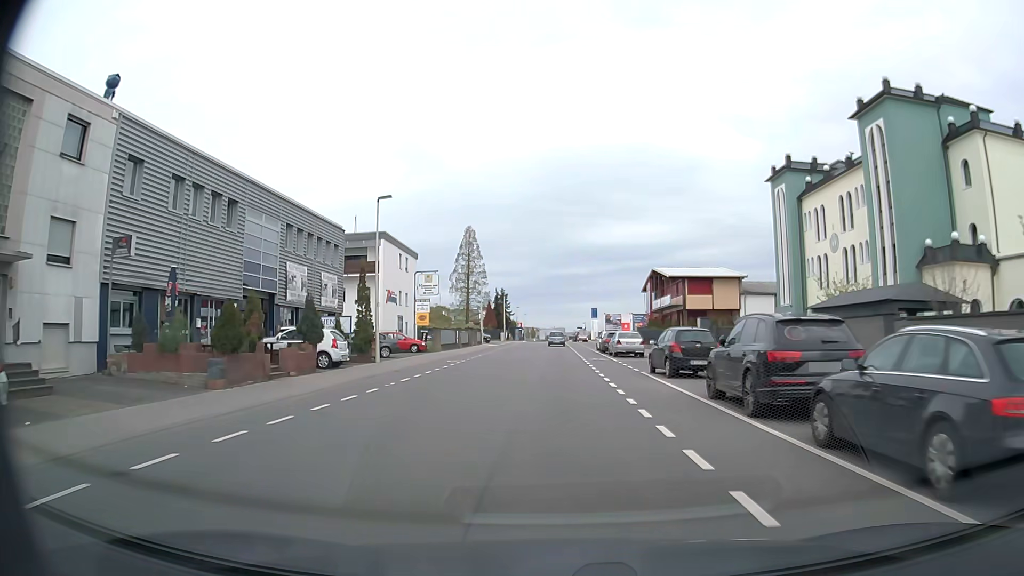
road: tertiary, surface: asphalt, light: Day
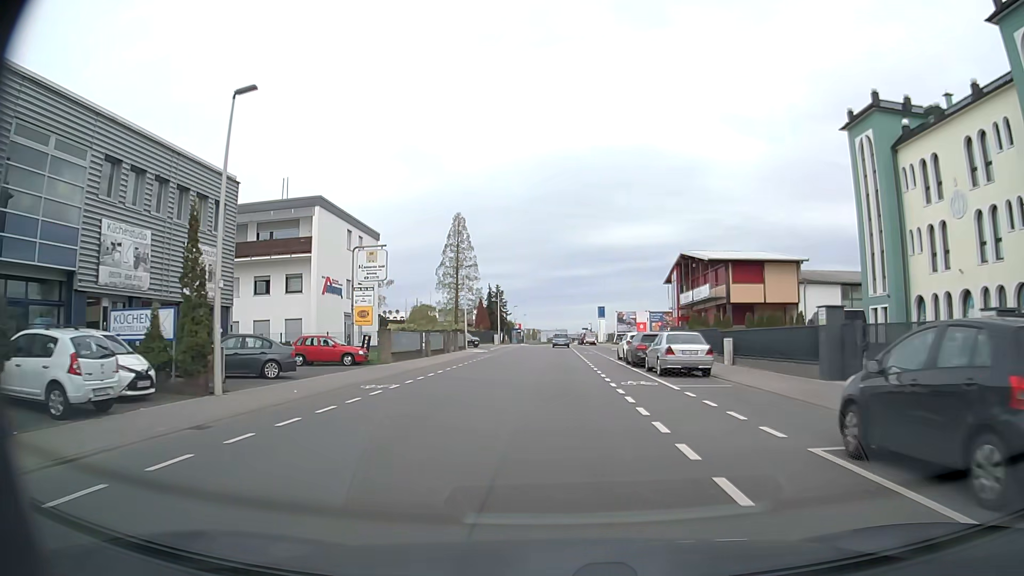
(0.0, +15.6) m; 0°
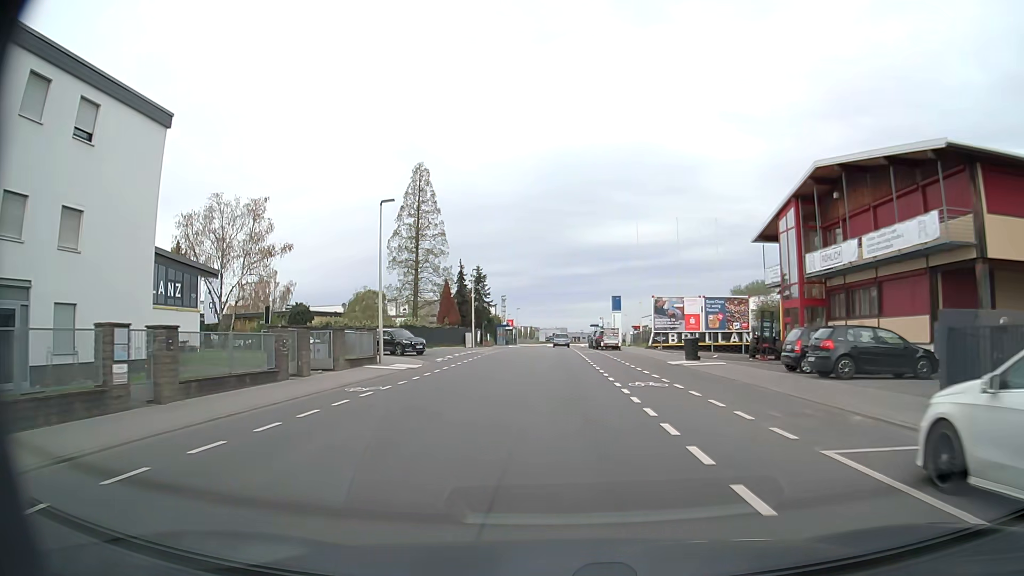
(0.0, +30.6) m; 0°
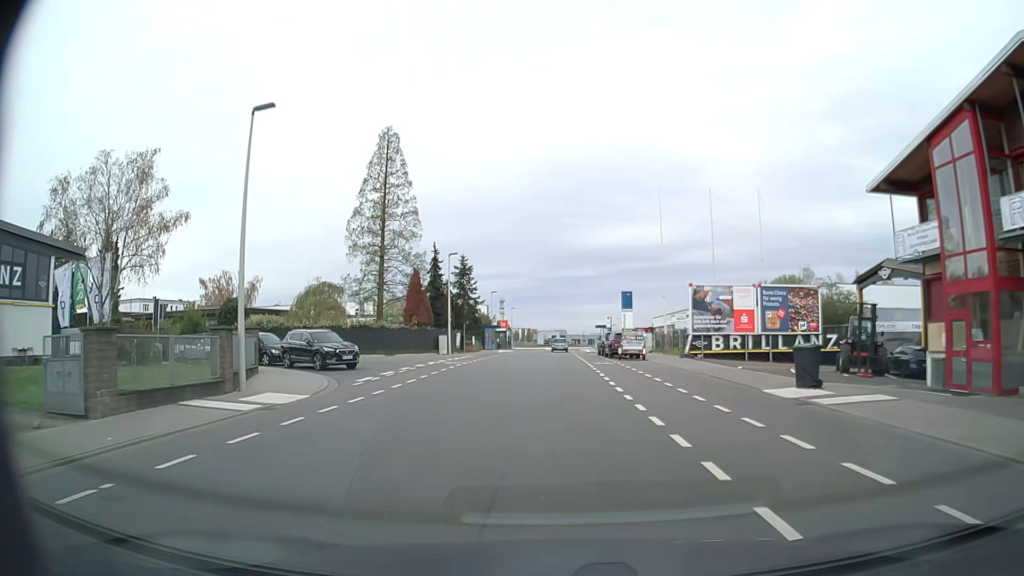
(0.0, +14.7) m; 0°
(0, +10) (0, +20) (0, +30) (0, +40) (0, +50) (0, +60) (0, +70) (0, +80) (0, +90) (0, +100) m
